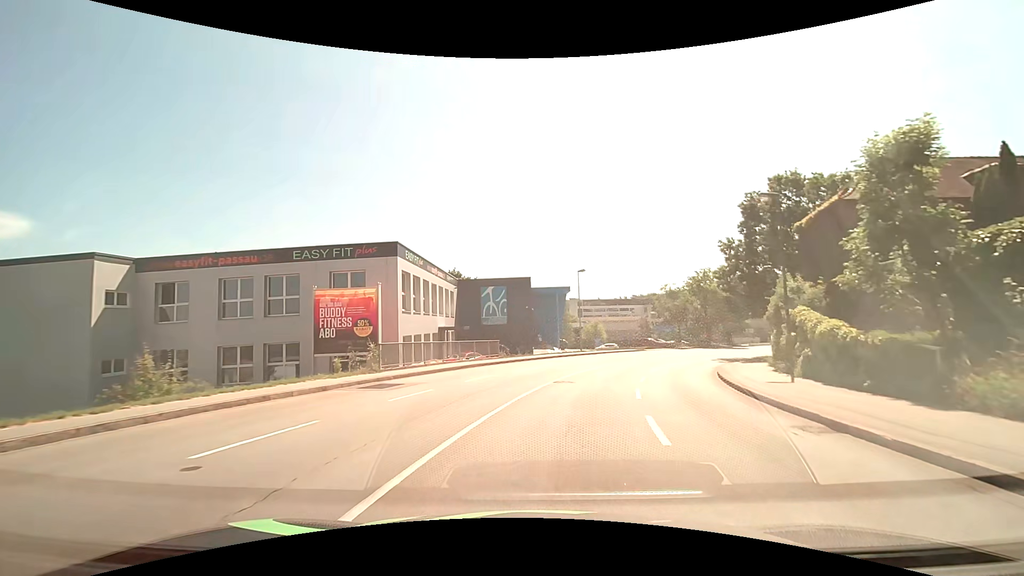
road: tertiary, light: Day
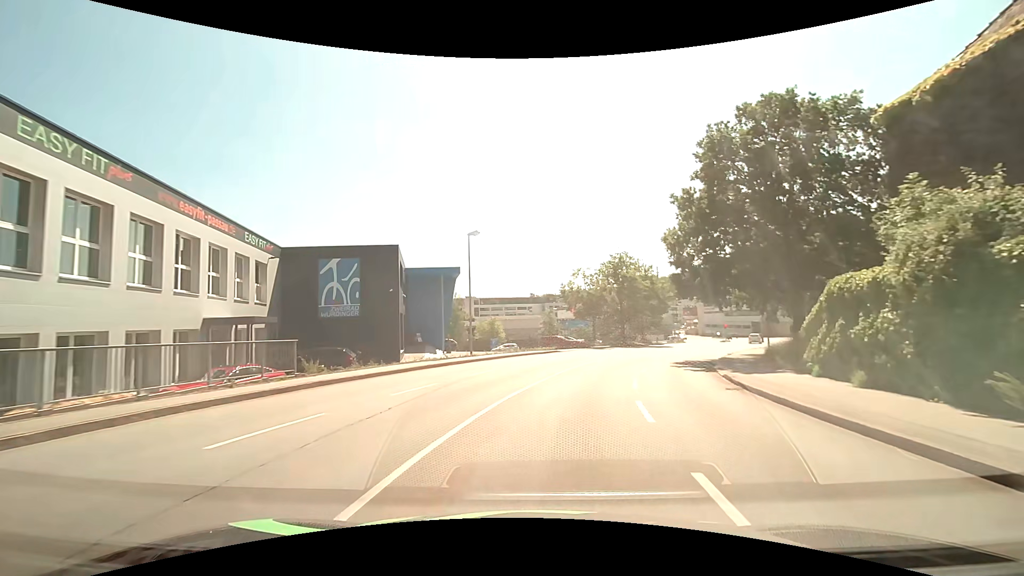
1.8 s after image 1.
(+1.9, +16.7) m; +13°
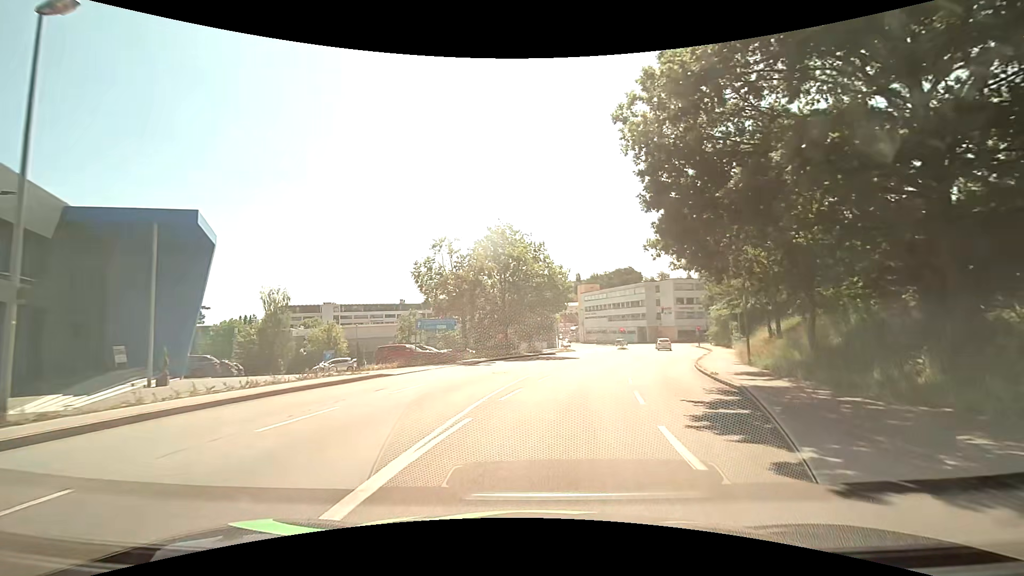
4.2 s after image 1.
(+2.5, +21.2) m; +14°
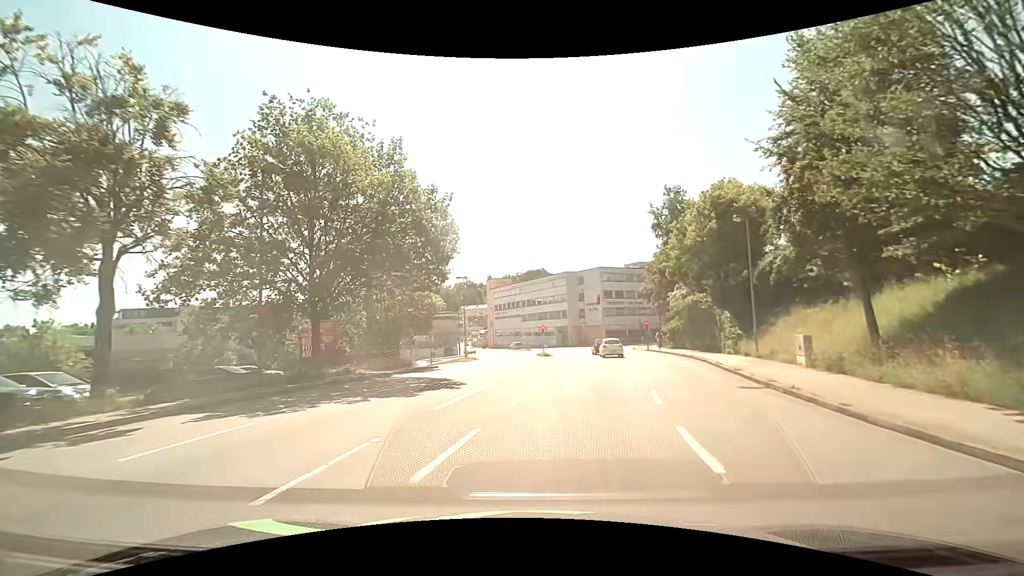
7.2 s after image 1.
(+3.0, +24.3) m; +10°
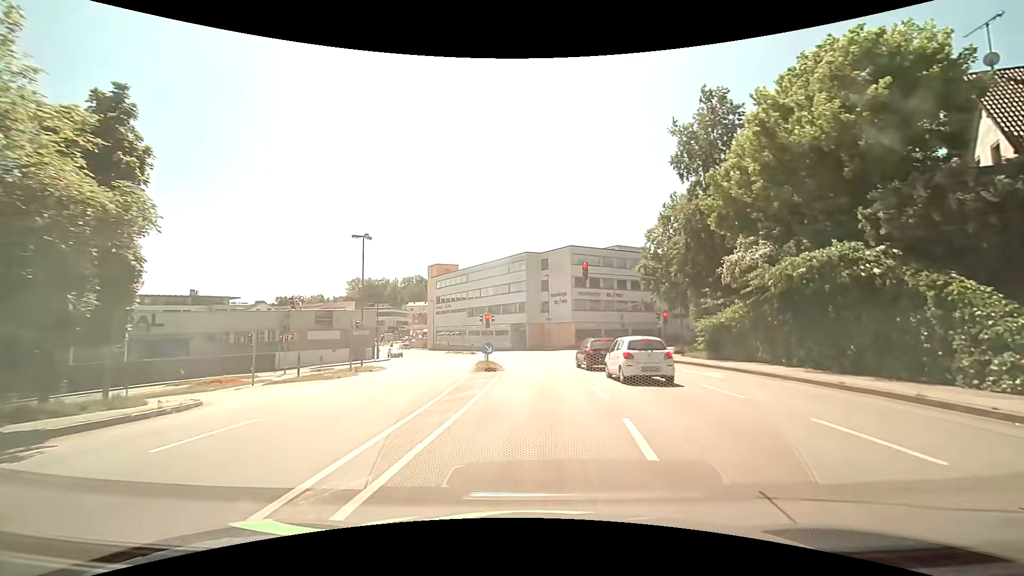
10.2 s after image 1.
(+1.0, +23.0) m; +4°
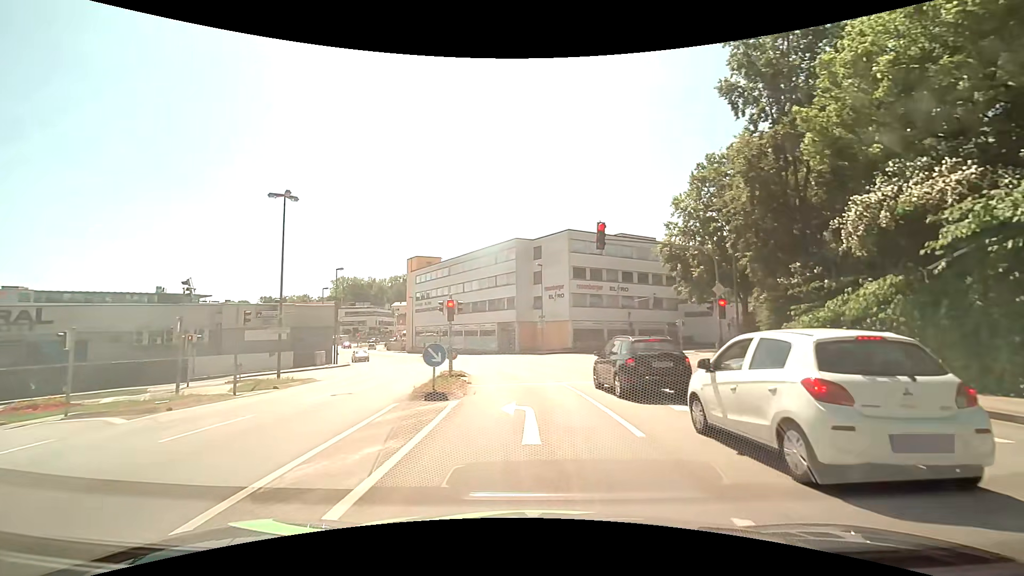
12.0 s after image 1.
(+0.3, +10.7) m; +2°
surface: asphalt
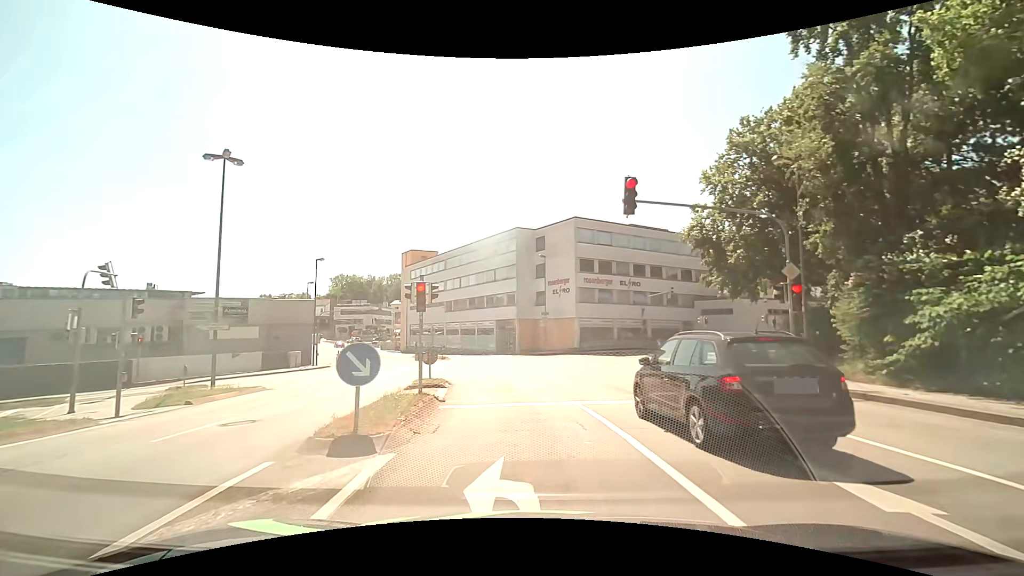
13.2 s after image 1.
(0.0, +5.5) m; 0°
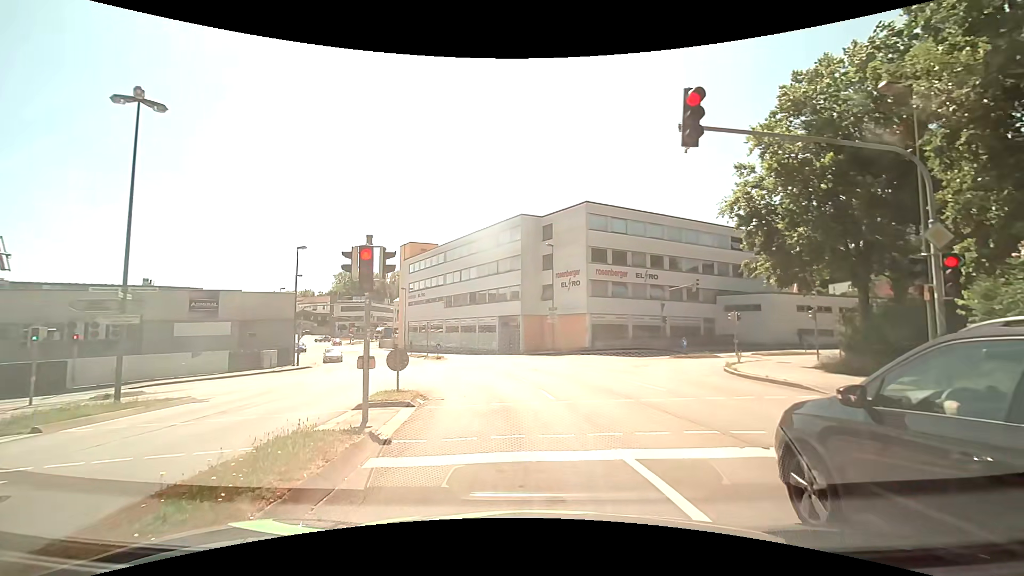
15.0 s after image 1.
(0.0, +5.0) m; -2°
